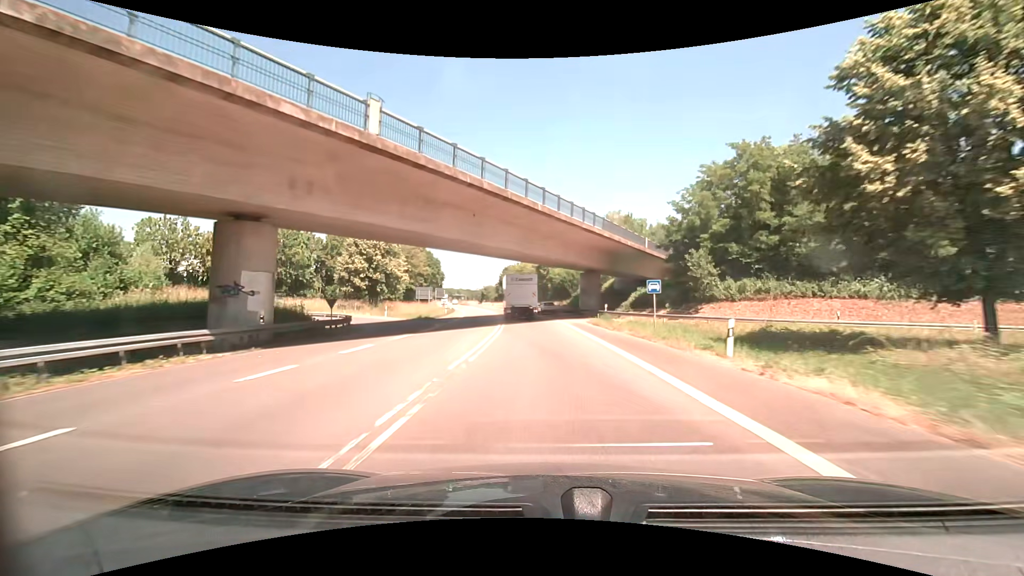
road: primary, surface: asphalt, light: Day
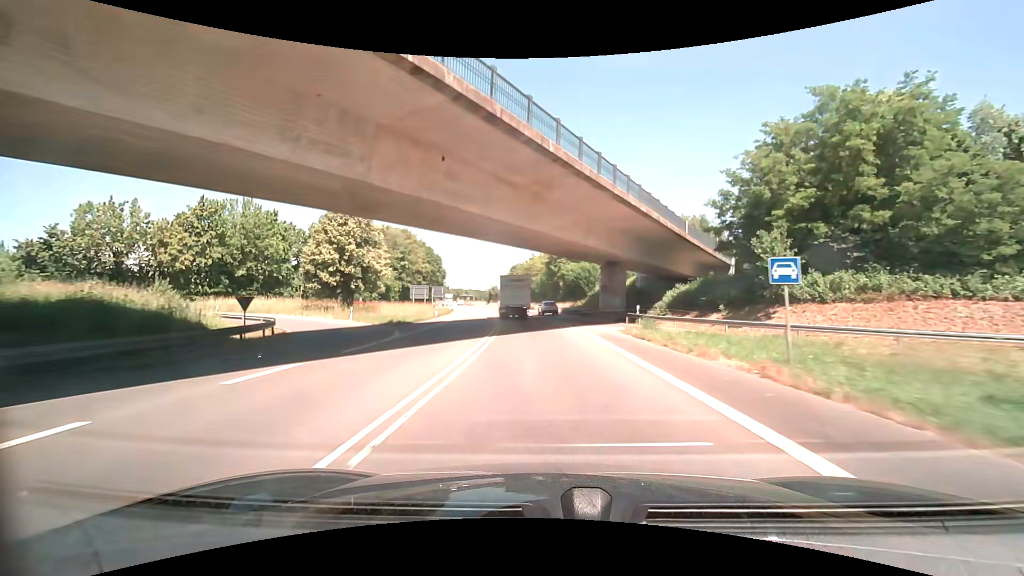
(-0.1, +11.7) m; -1°
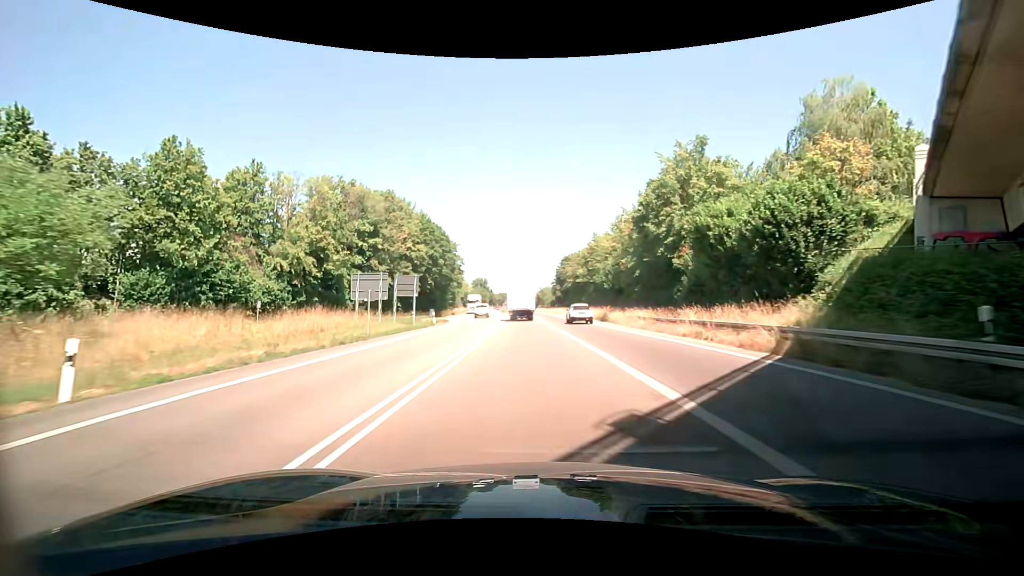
(-2.5, +47.4) m; -7°
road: trunk
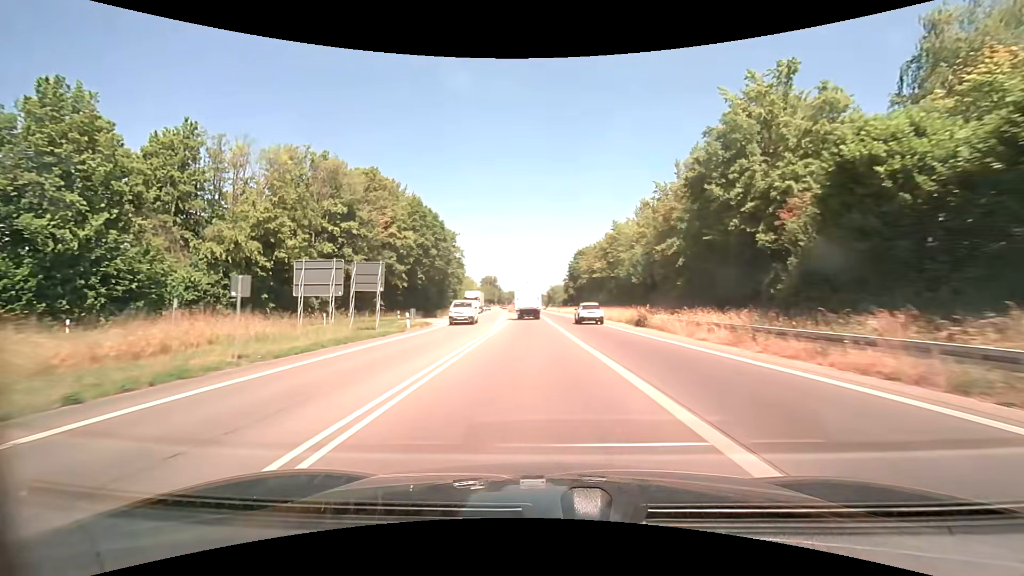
(0.0, +12.1) m; 0°
(0, +10) (0, +20) (-1, +30) (-1, +40) (-1, +50) (-1, +60) (-2, +70) (-2, +80) (-3, +90) (-3, +100) m
